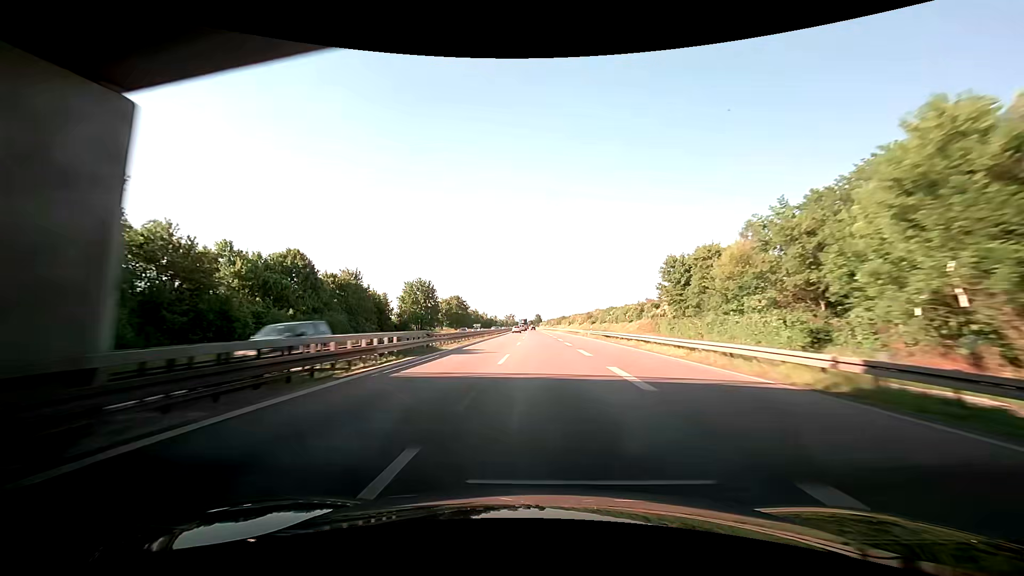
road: trunk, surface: asphalt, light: Day
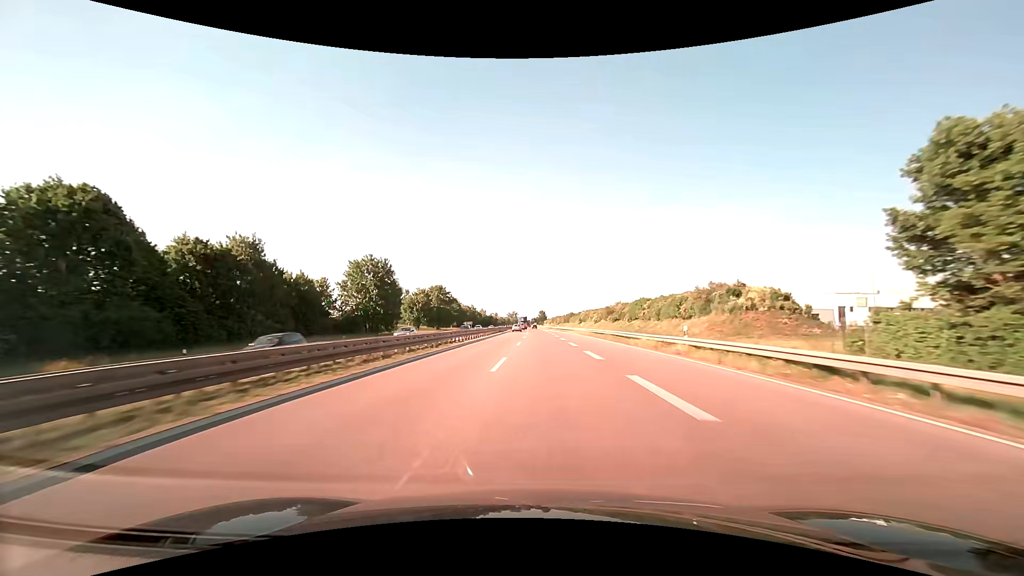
(0.0, +39.2) m; 0°
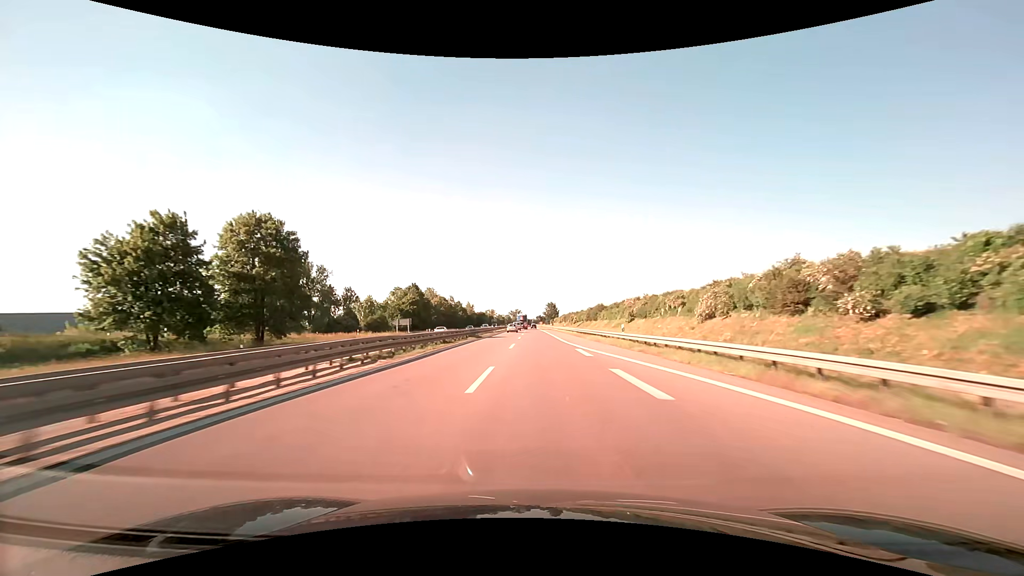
(-0.6, +93.5) m; -1°
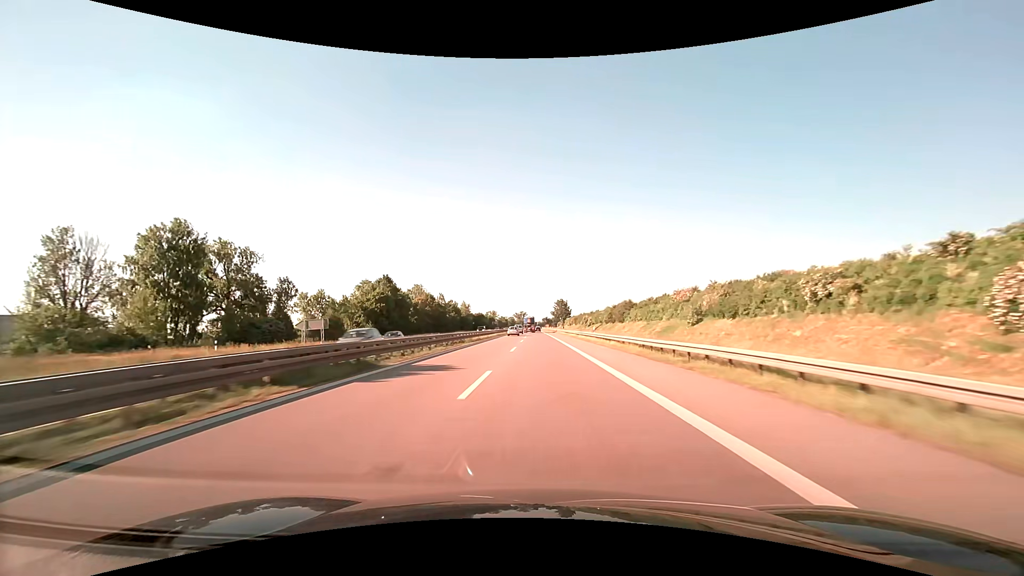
(-0.2, +36.5) m; -1°
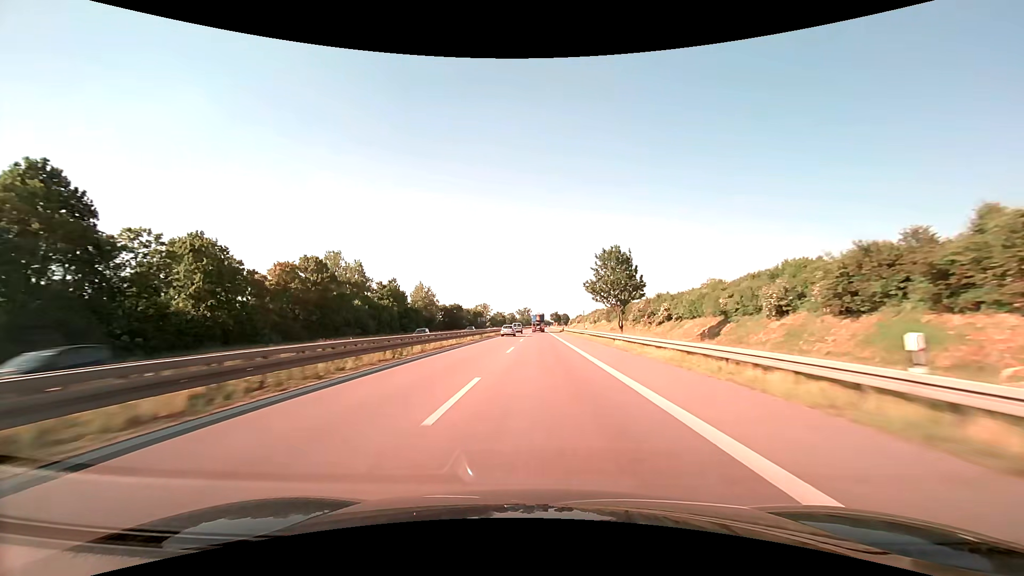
(-0.4, +92.2) m; -1°
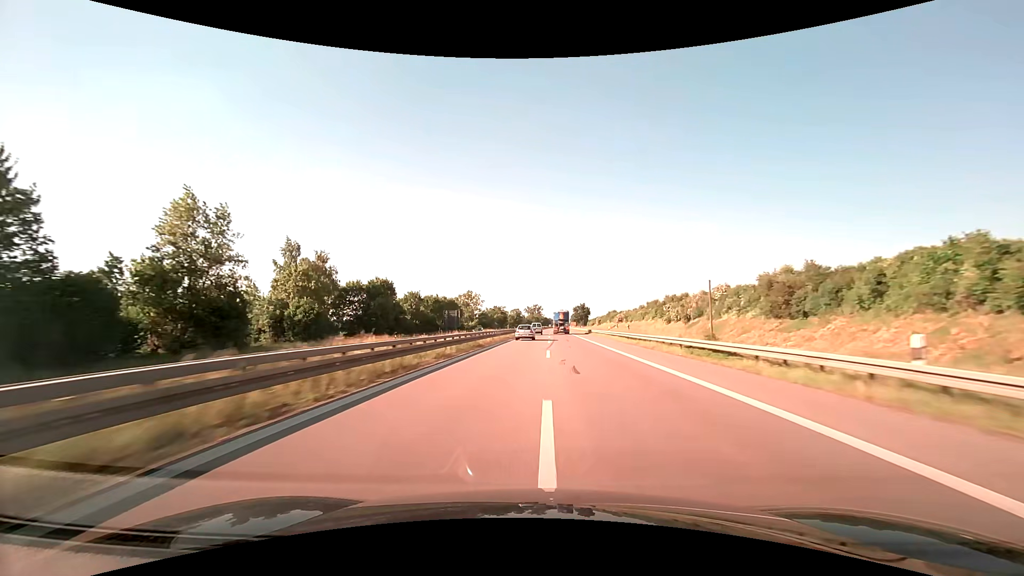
(-1.5, +93.7) m; -1°
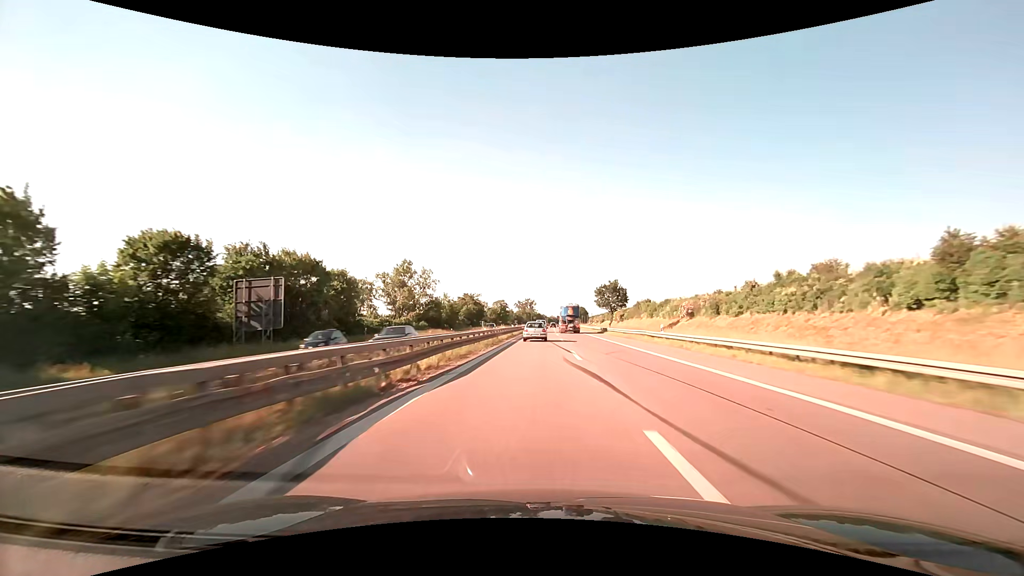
(+0.4, +74.1) m; +1°
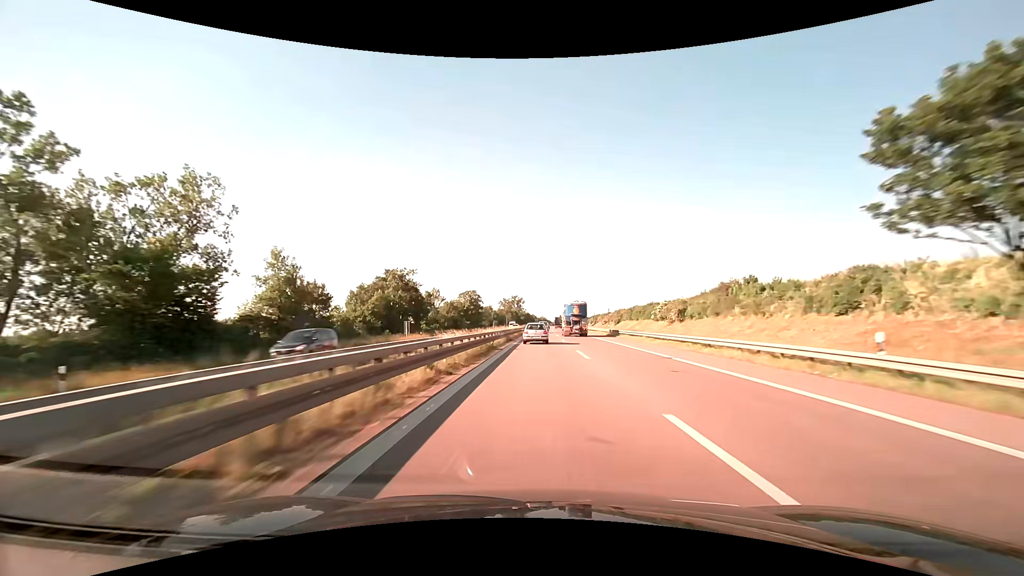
(+0.7, +70.1) m; +1°
(0, +10) (0, +20) (0, +30) (0, +40) (+1, +50) (+1, +60) (+1, +70) (+1, +80) (+1, +90) (+2, +100) m
